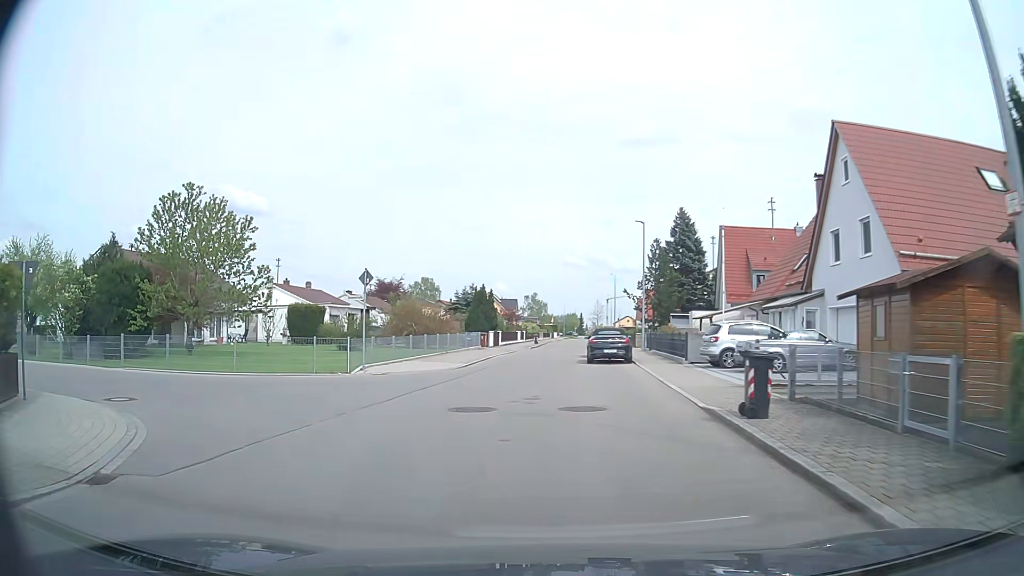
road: unclassified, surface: asphalt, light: Day
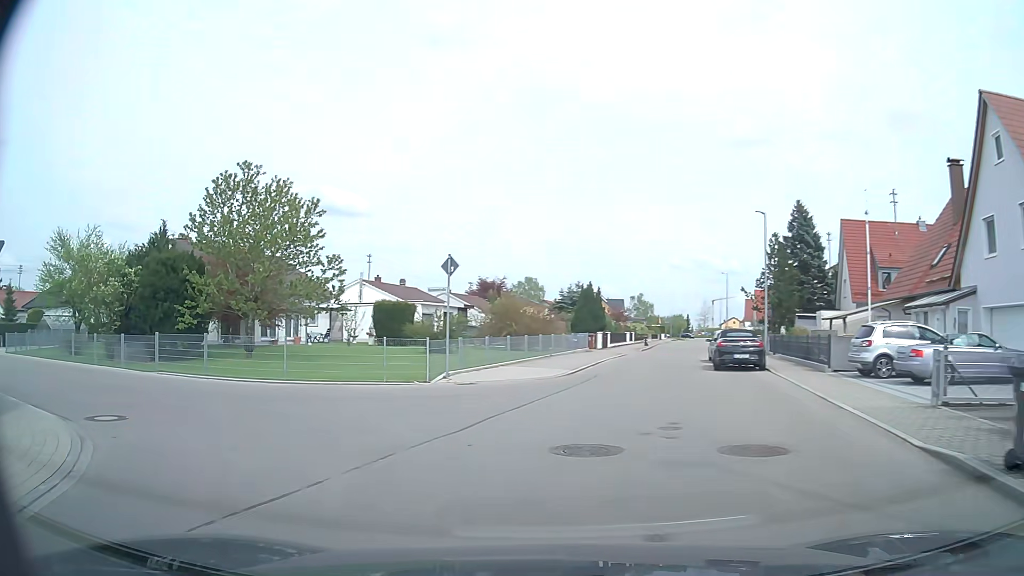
(-0.3, +3.9) m; -10°
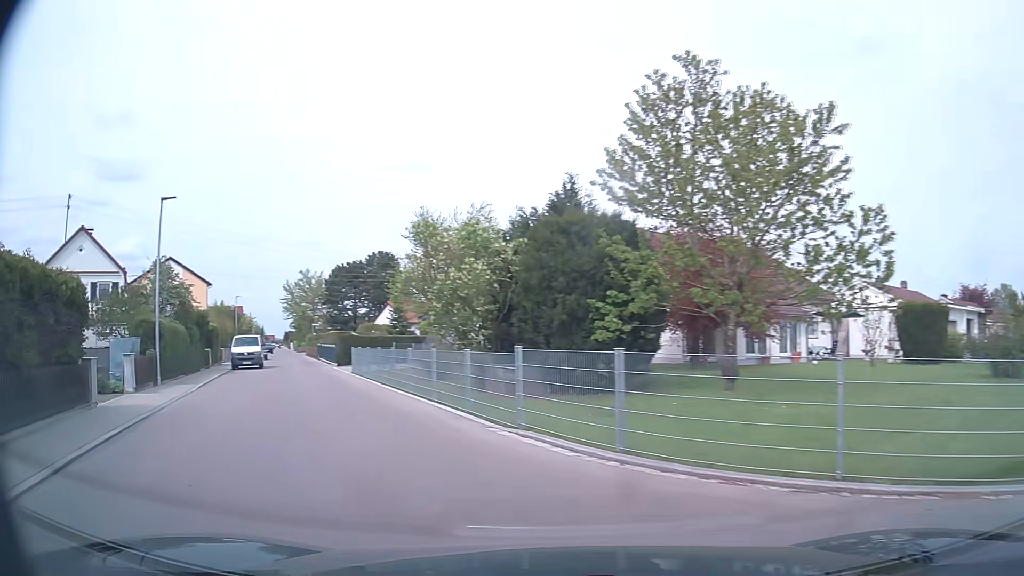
(-3.5, +10.6) m; -39°
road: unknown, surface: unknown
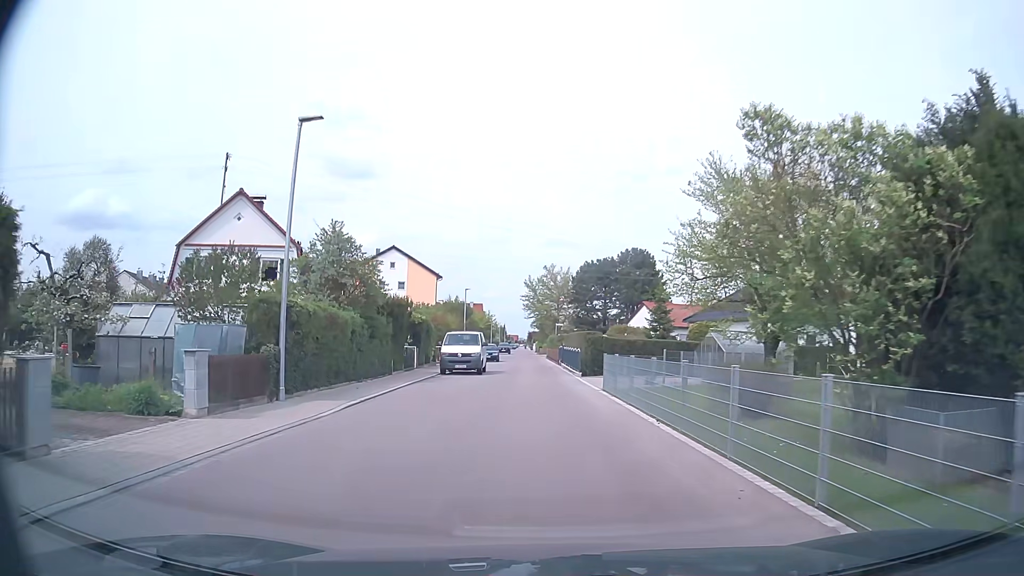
(-2.2, +8.8) m; -22°
